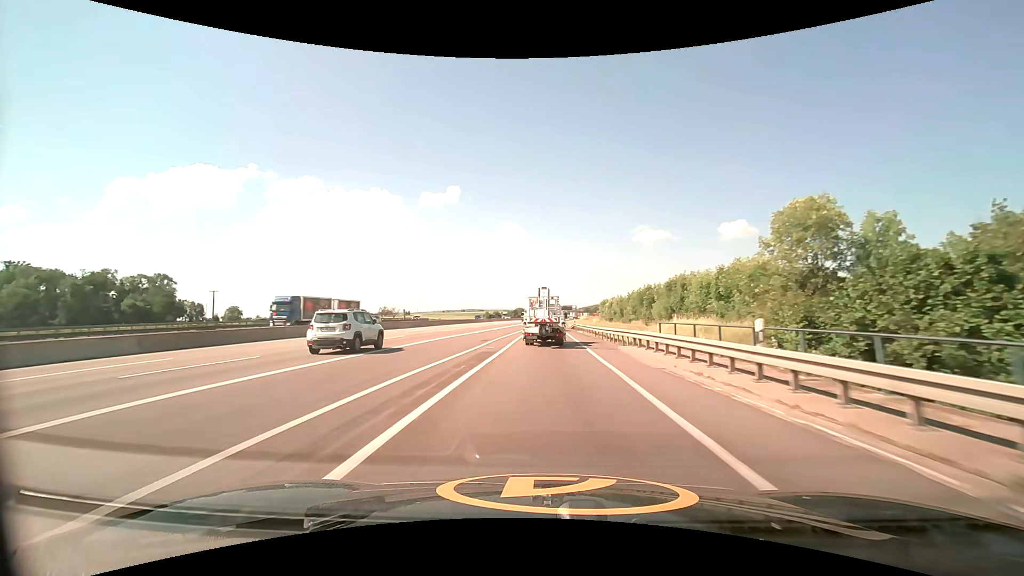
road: motorway_link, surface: asphalt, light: Day
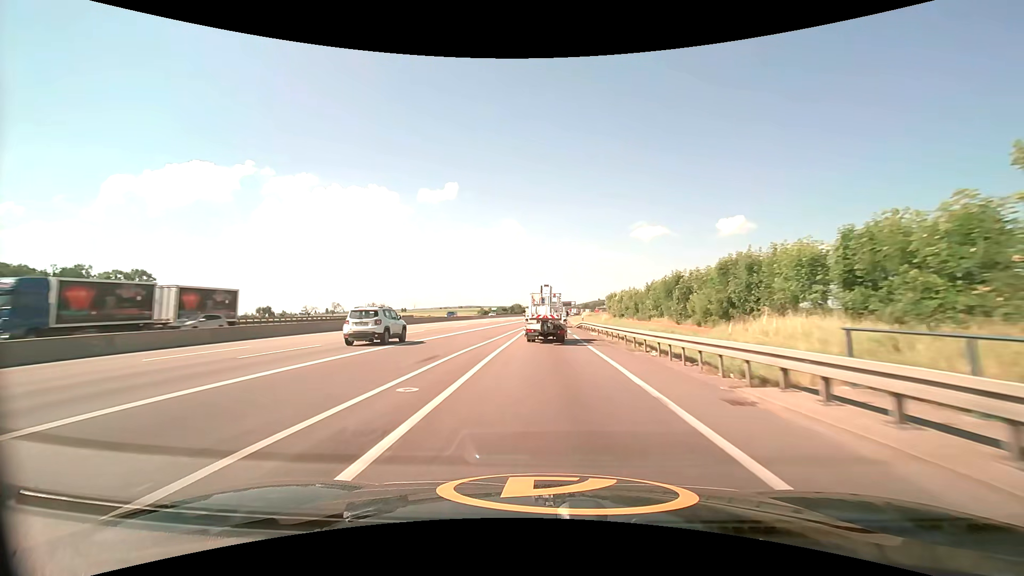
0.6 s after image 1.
(0.0, +13.7) m; 0°
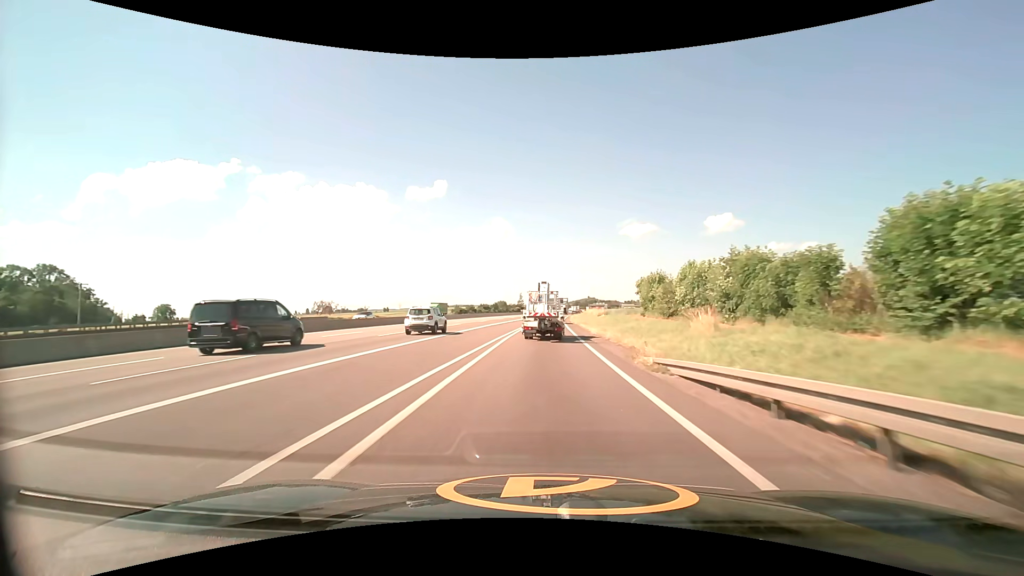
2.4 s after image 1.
(+0.5, +42.0) m; +2°
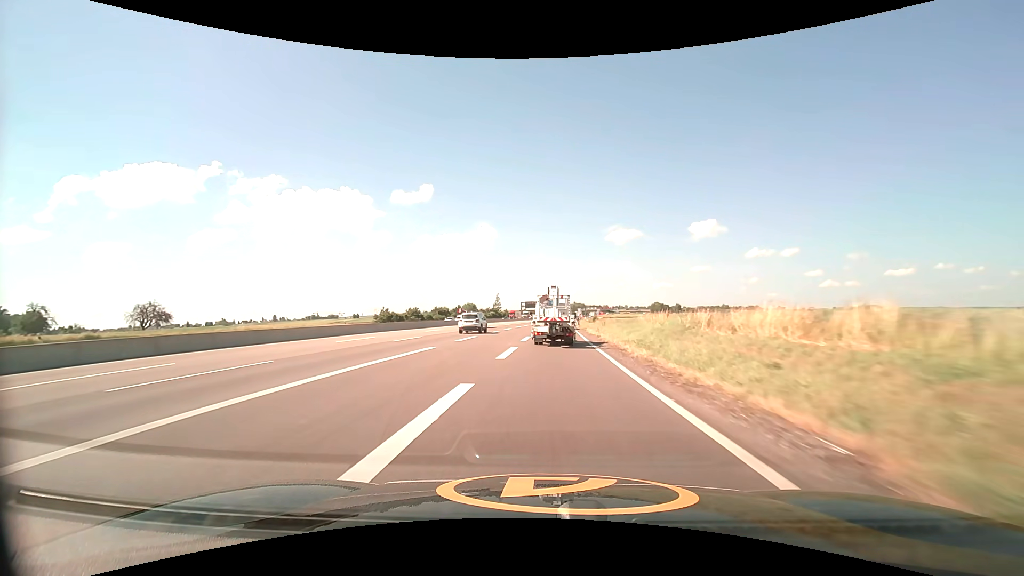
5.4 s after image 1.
(+0.9, +72.7) m; +2°
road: motorway
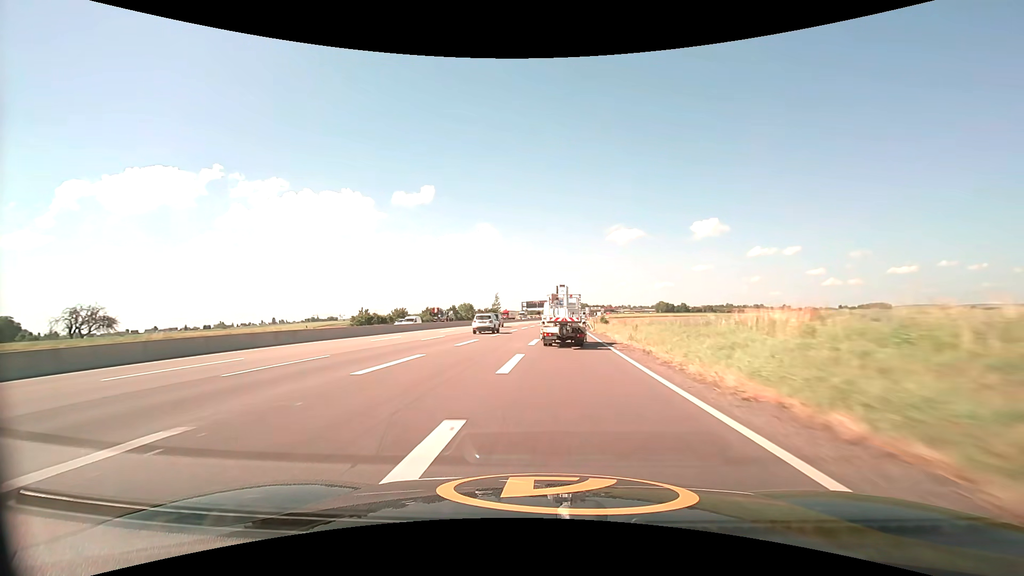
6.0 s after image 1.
(0.0, +15.4) m; 0°
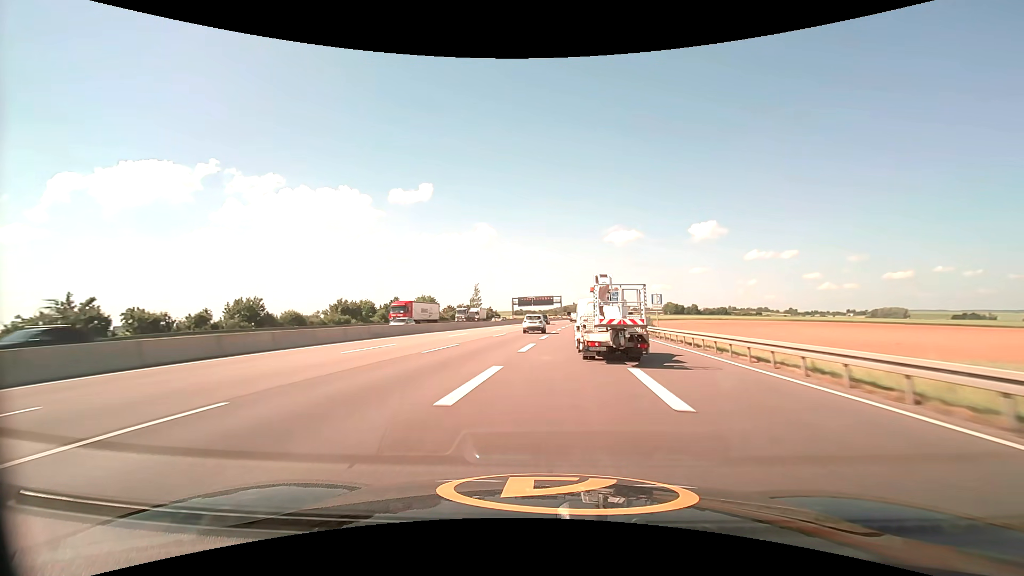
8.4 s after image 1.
(-0.2, +64.5) m; 0°
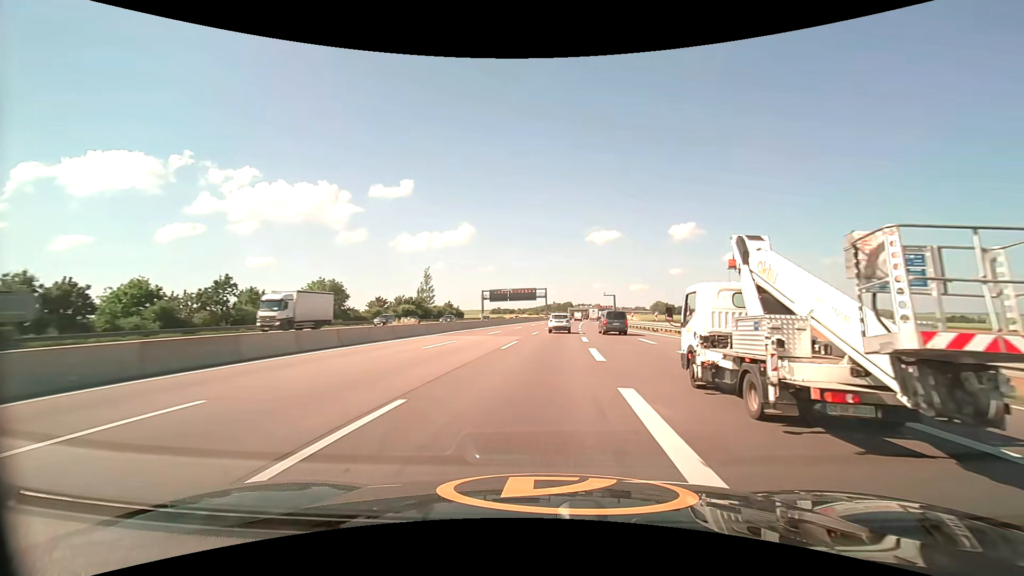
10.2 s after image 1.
(+0.3, +52.5) m; +2°
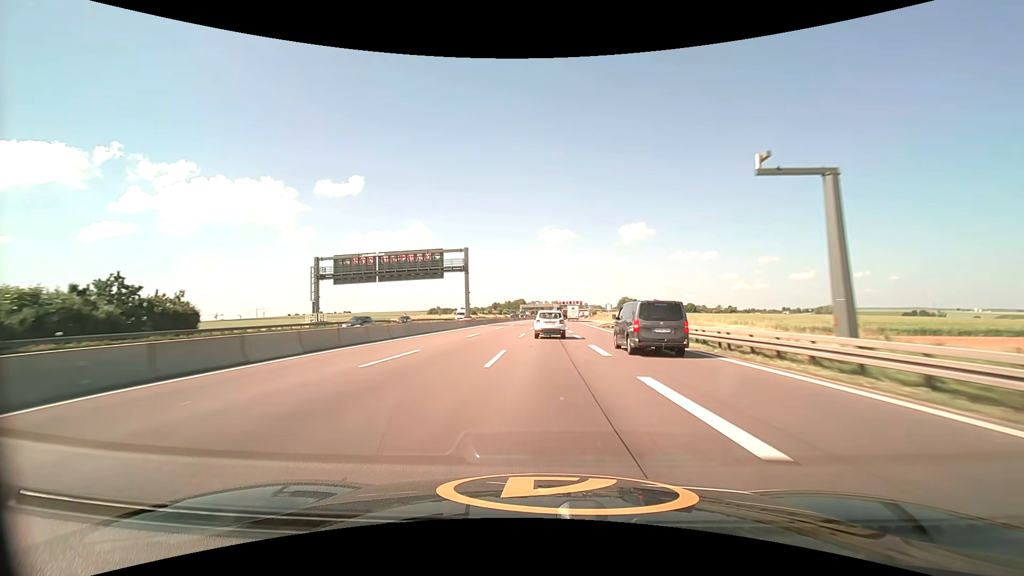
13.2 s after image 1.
(+5.4, +94.7) m; +6°
(0, +10) (0, +20) (0, +30) (0, +40) (0, +50) (0, +60) (0, +70) (0, +80) (0, +90) (0, +100) m
